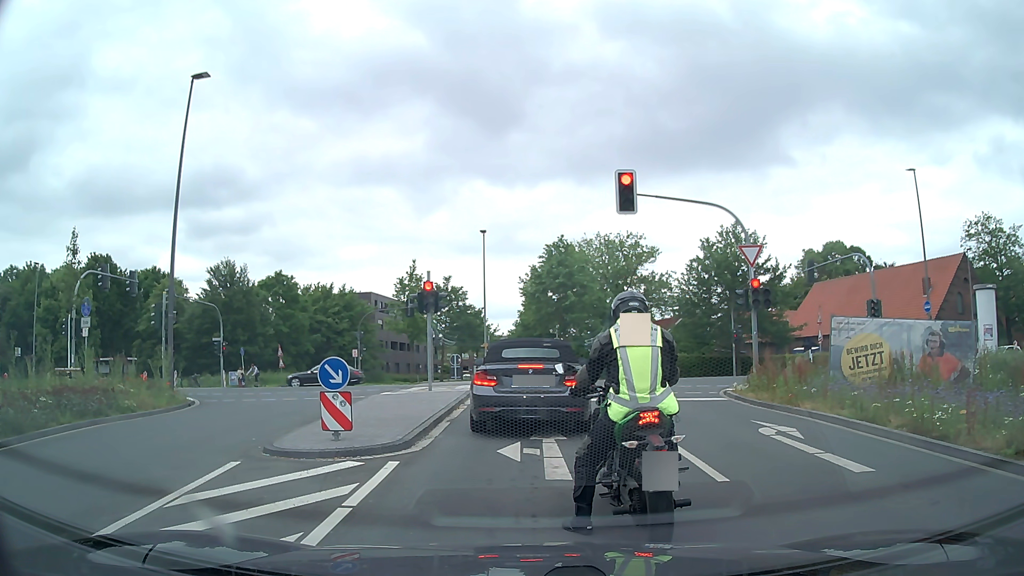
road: secondary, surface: asphalt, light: Day
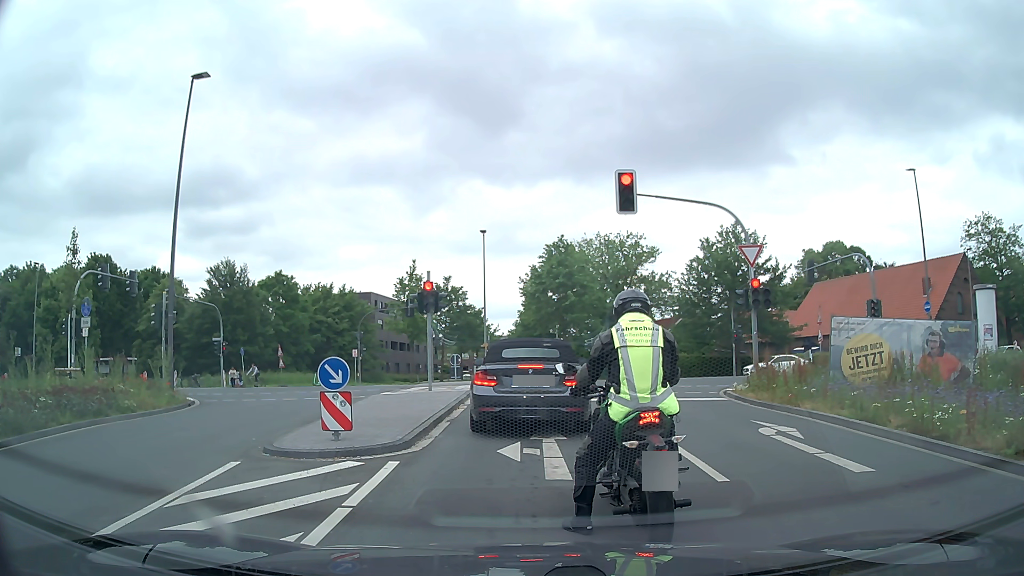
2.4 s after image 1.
(0.0, 0.0) m; 0°
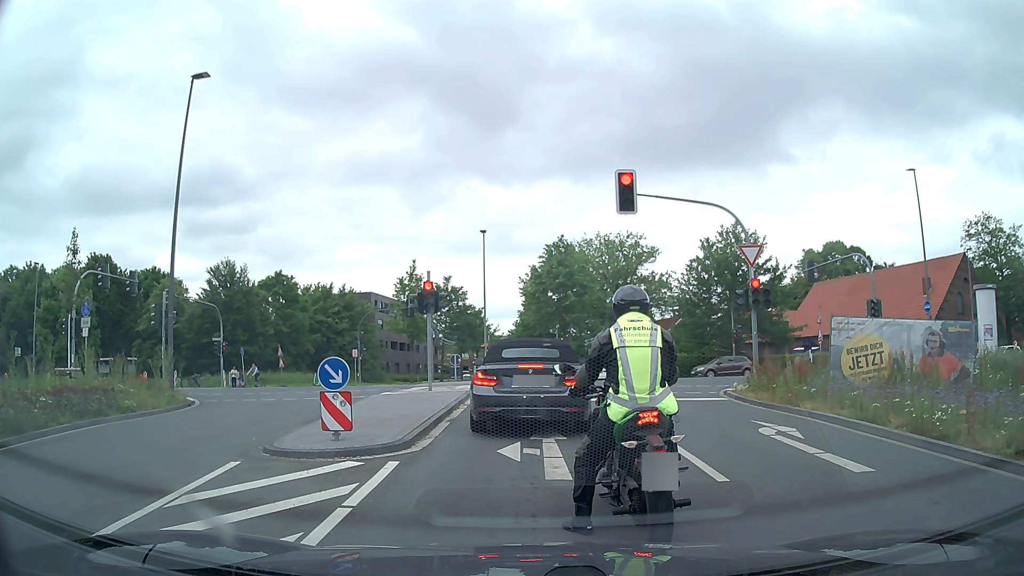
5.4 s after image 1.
(0.0, 0.0) m; 0°
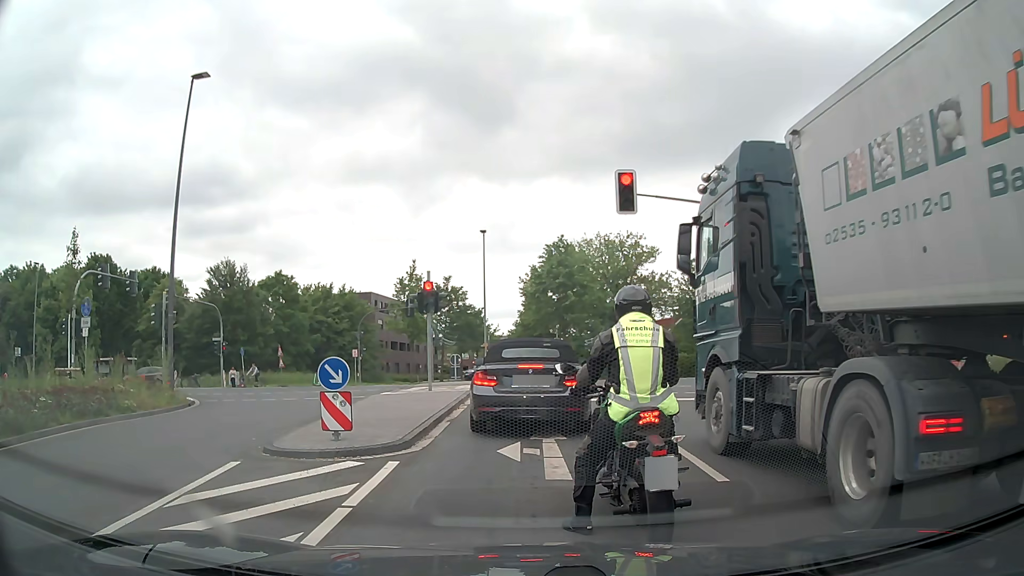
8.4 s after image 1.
(0.0, 0.0) m; 0°
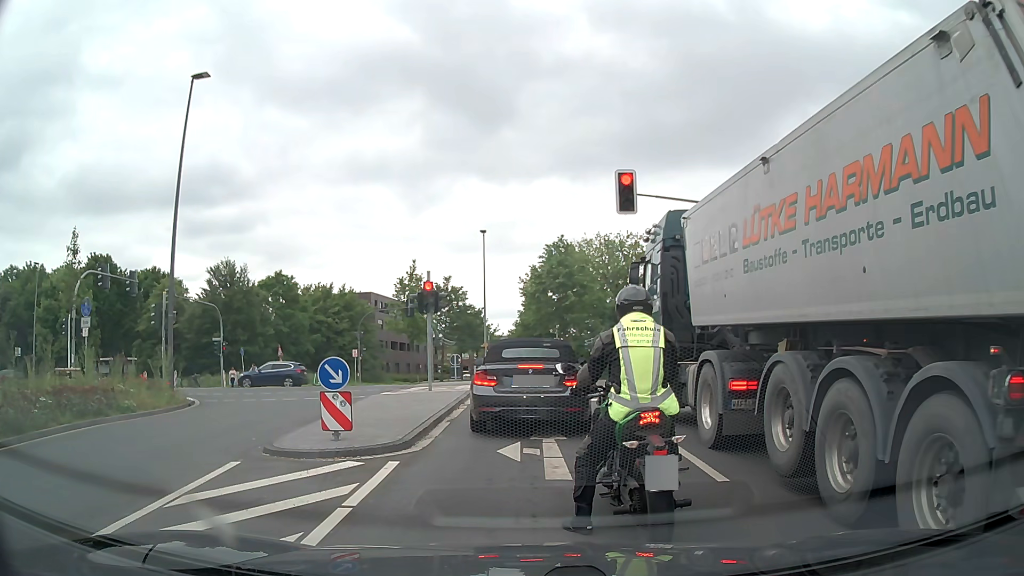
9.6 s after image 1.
(0.0, 0.0) m; 0°
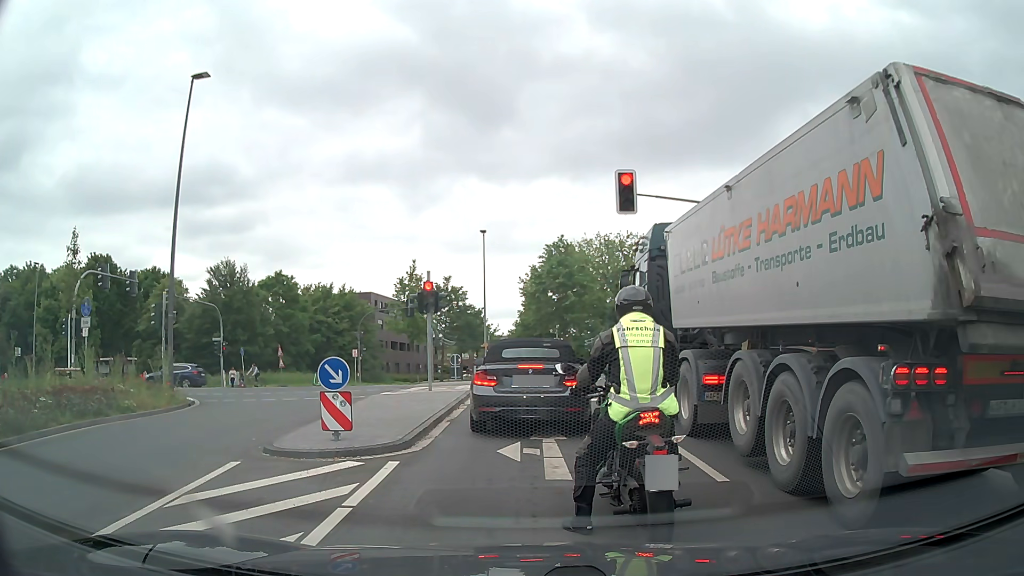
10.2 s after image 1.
(0.0, 0.0) m; 0°
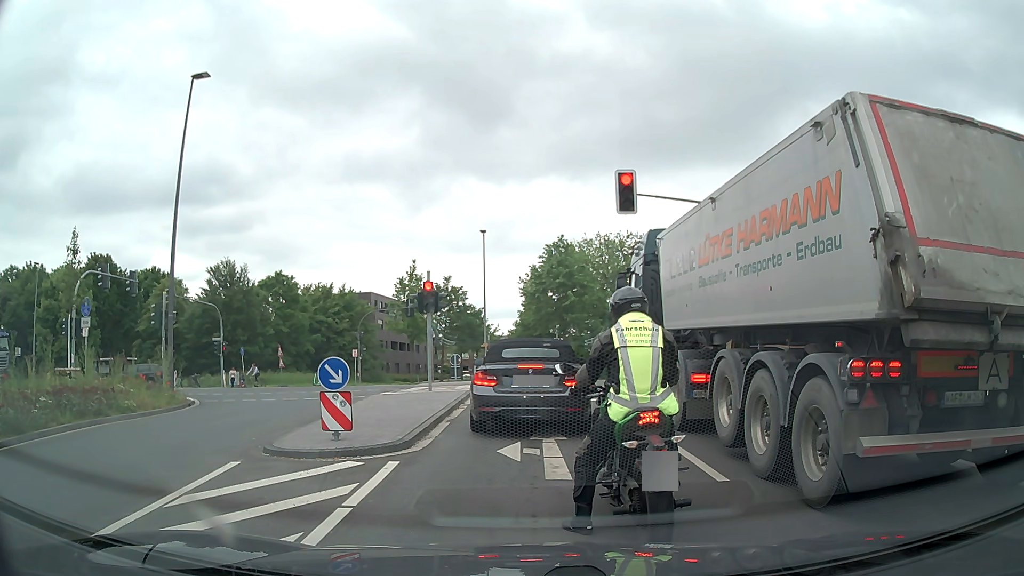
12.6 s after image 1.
(0.0, 0.0) m; 0°
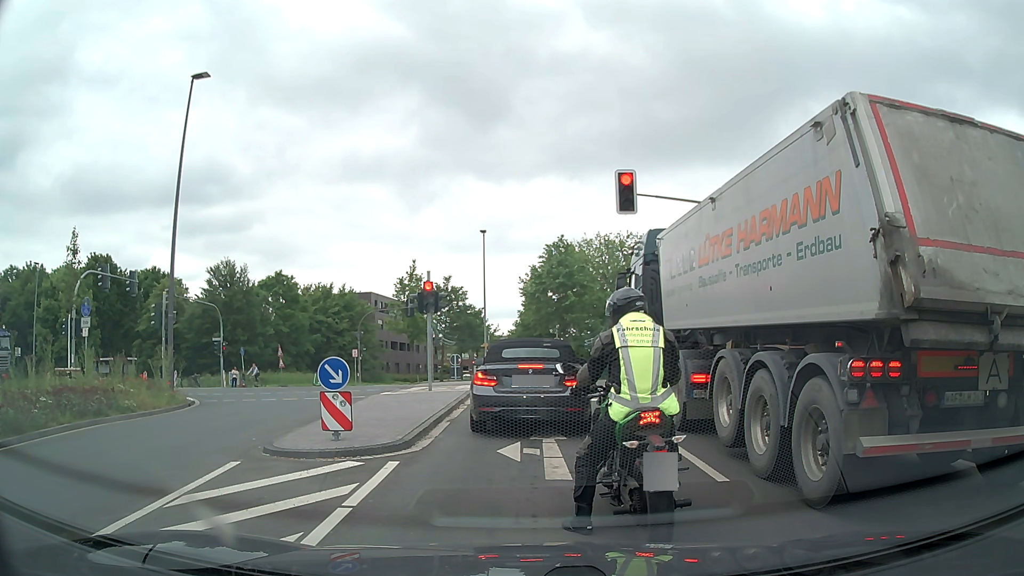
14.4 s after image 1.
(0.0, 0.0) m; 0°
